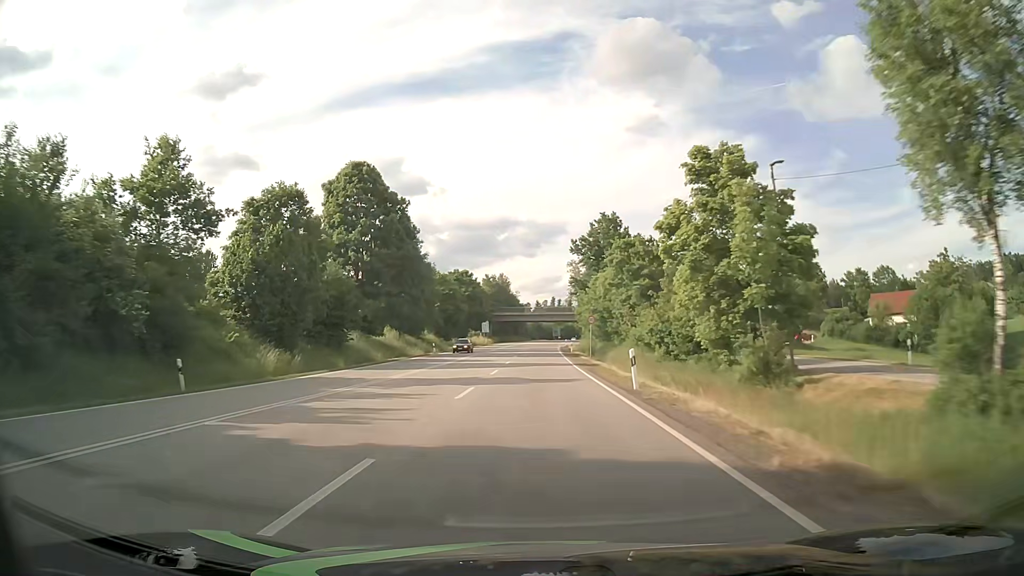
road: primary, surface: asphalt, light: Day
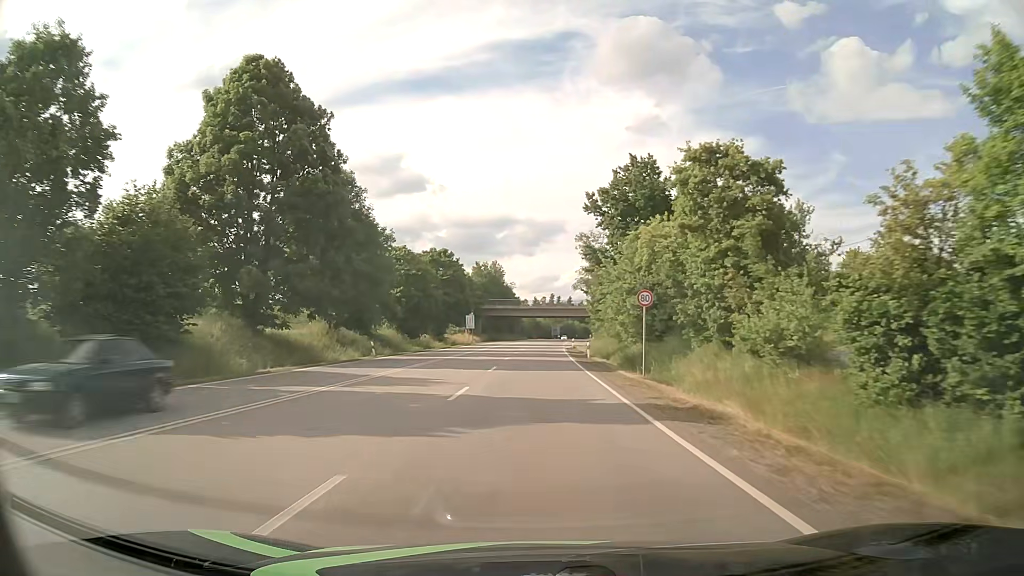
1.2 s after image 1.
(0.0, +24.9) m; 0°
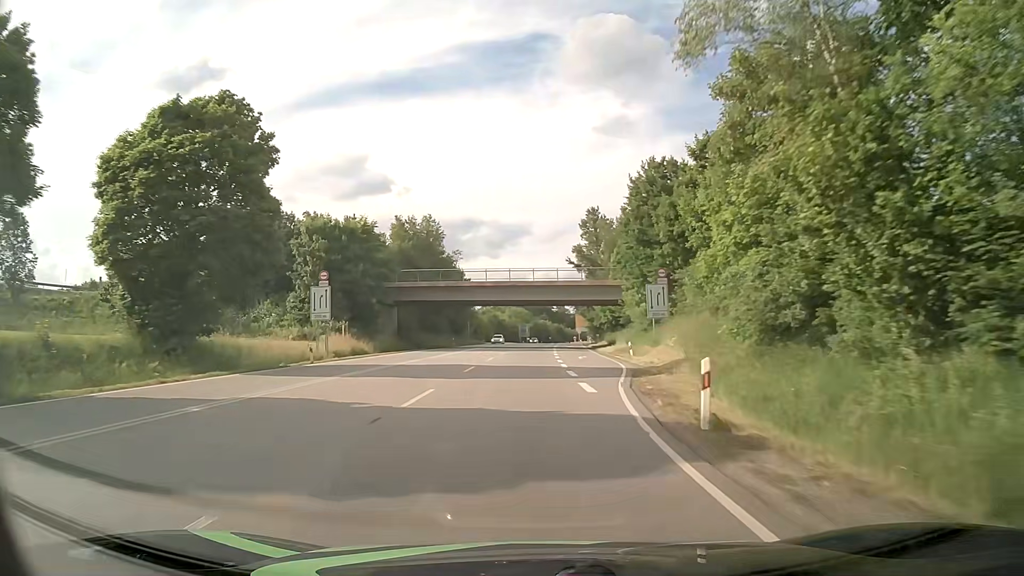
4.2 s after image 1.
(+0.8, +61.8) m; +2°
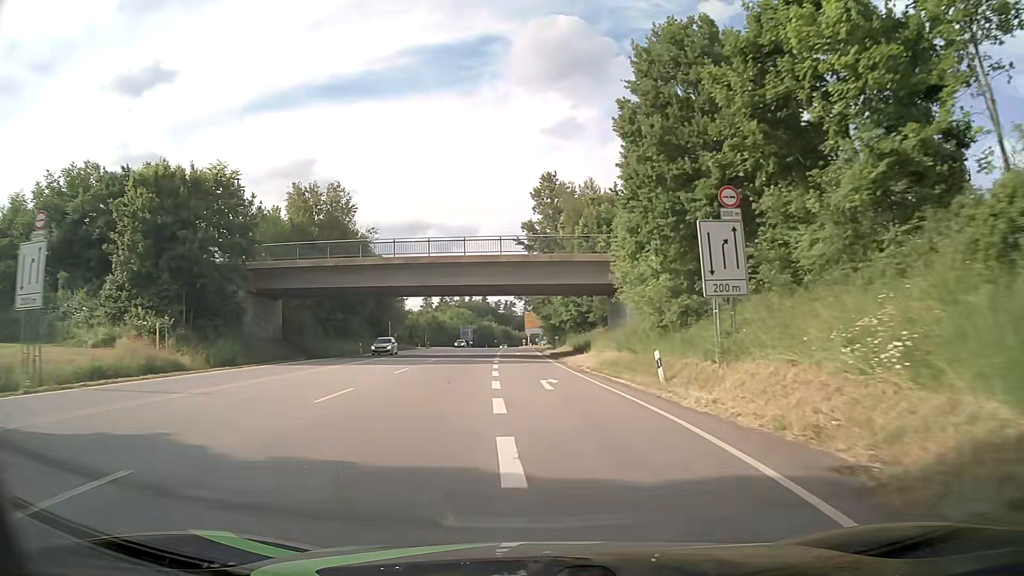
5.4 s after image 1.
(+1.0, +22.3) m; +5°
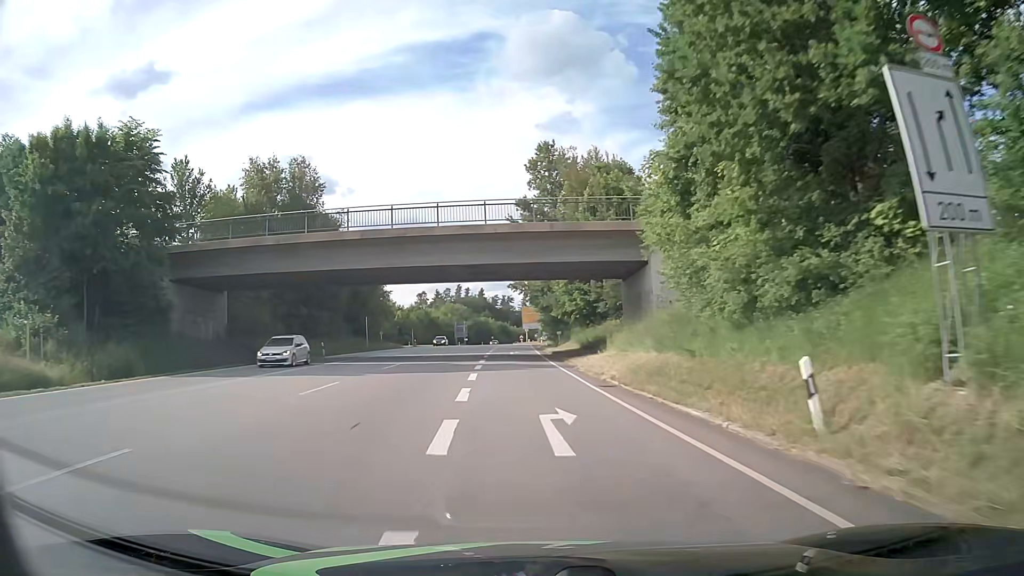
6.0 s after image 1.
(+0.1, +10.5) m; +1°
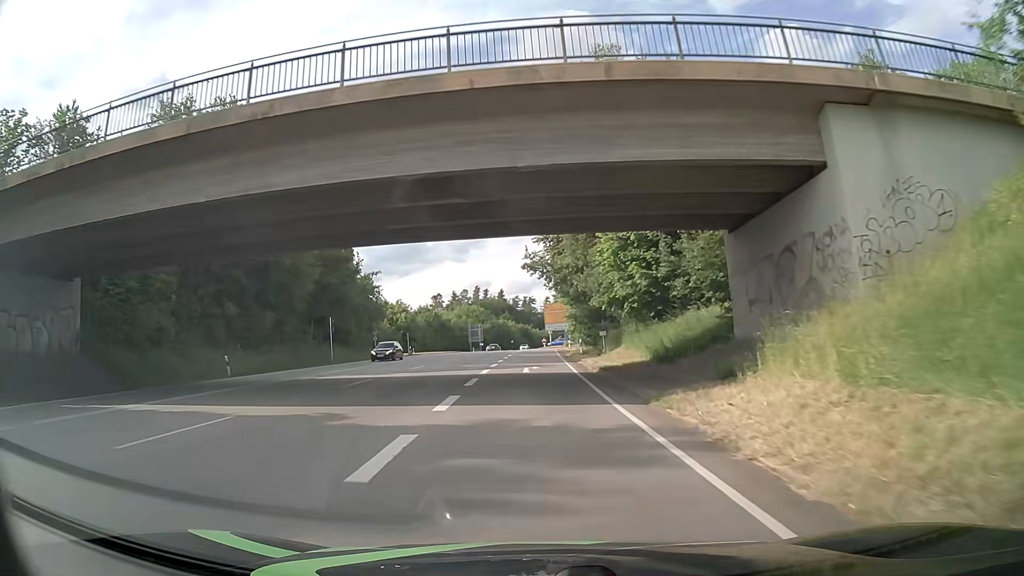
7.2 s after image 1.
(-0.4, +19.6) m; -2°
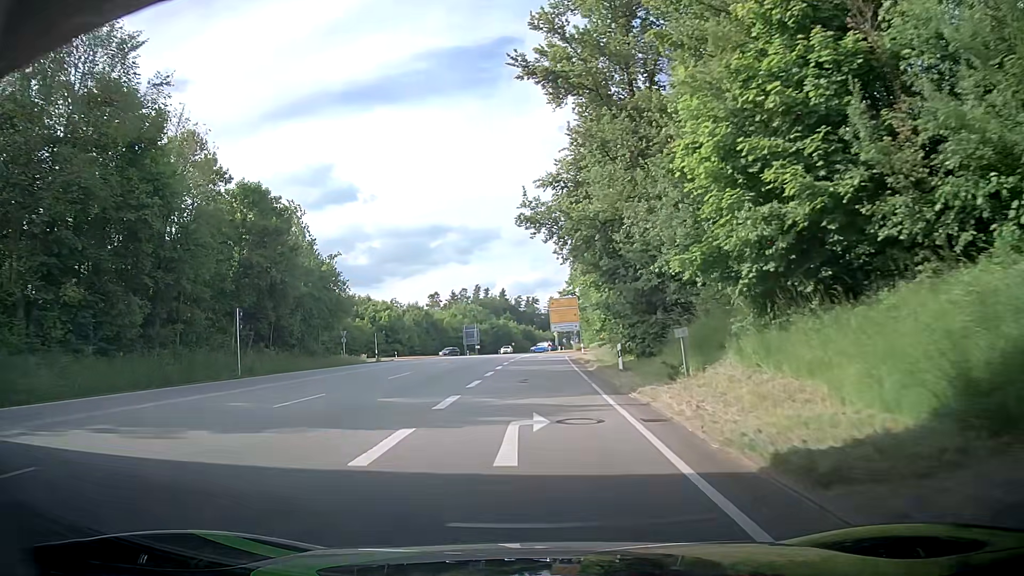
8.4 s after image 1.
(-0.1, +17.3) m; 0°
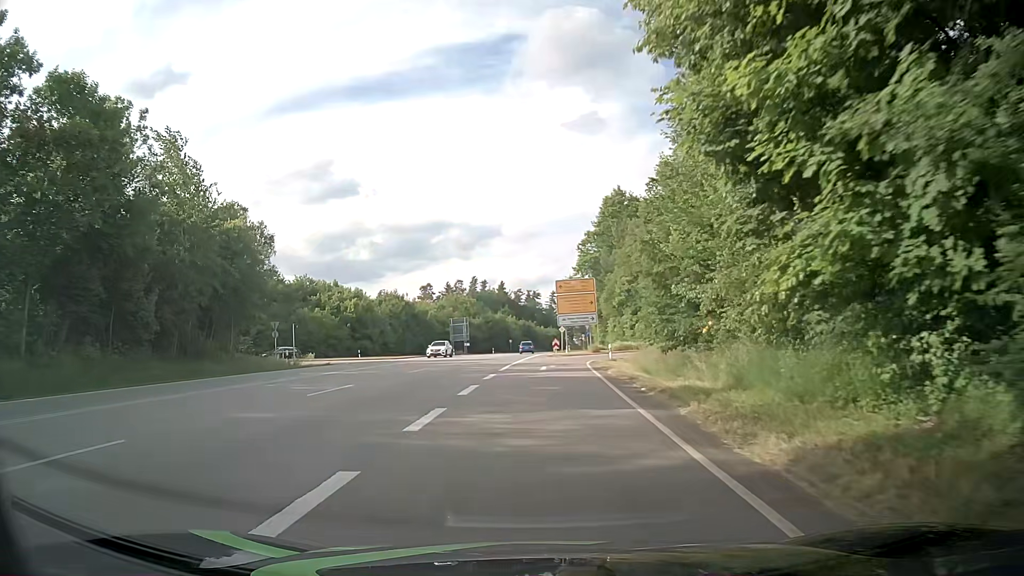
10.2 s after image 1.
(0.0, +21.6) m; 0°
